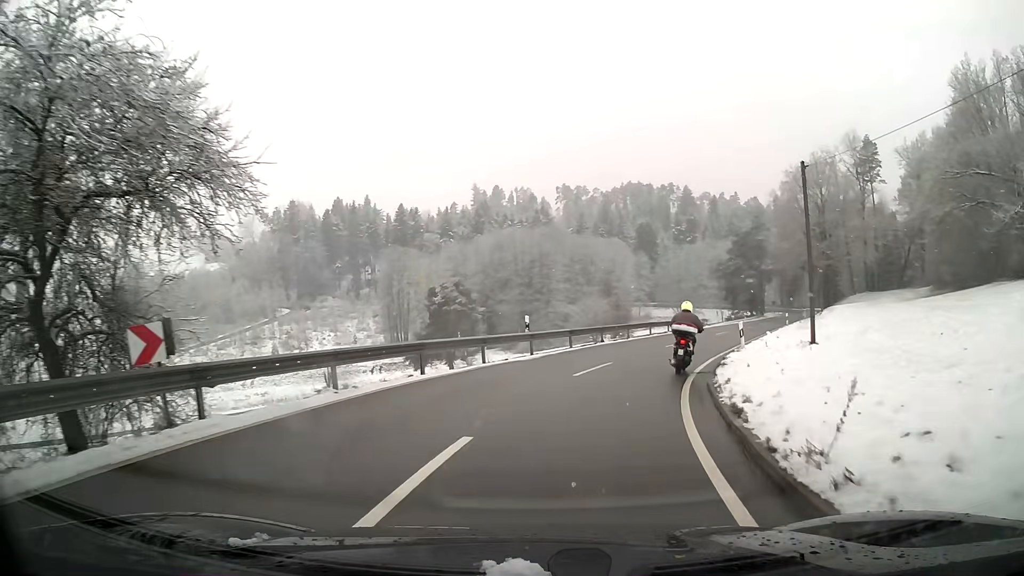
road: tertiary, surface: asphalt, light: Day
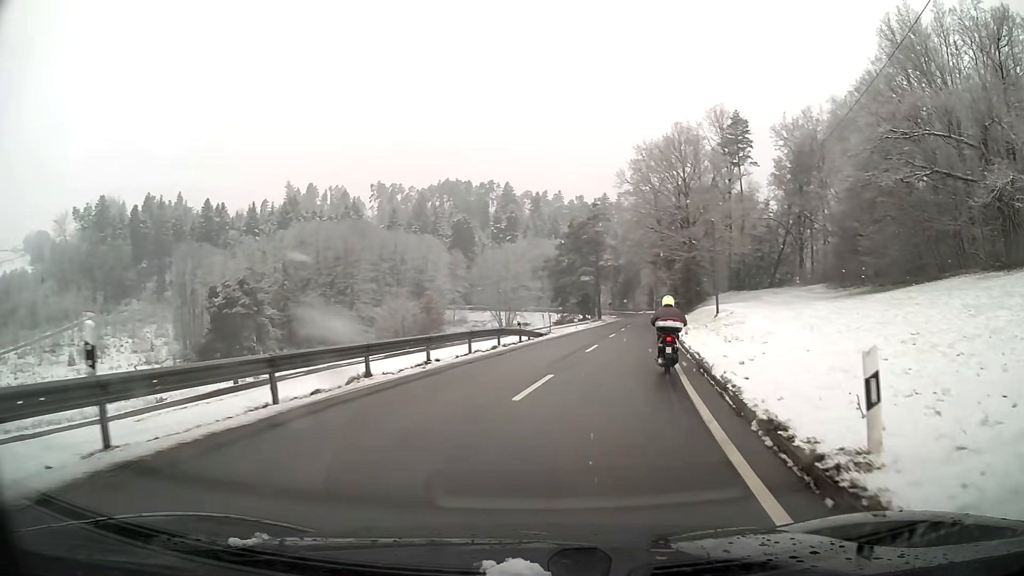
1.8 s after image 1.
(+2.2, +16.4) m; +15°
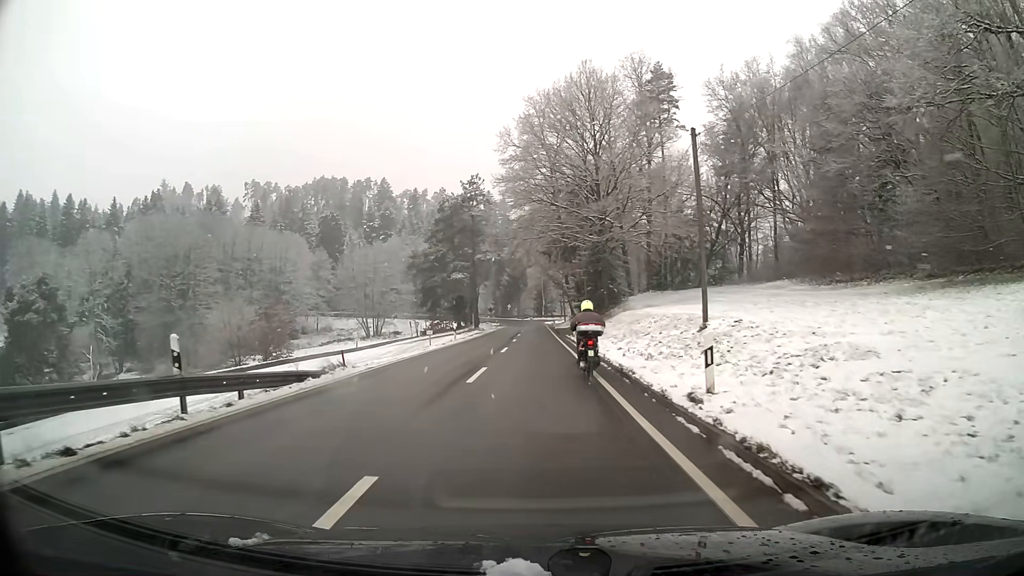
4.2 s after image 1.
(+2.1, +20.4) m; +8°
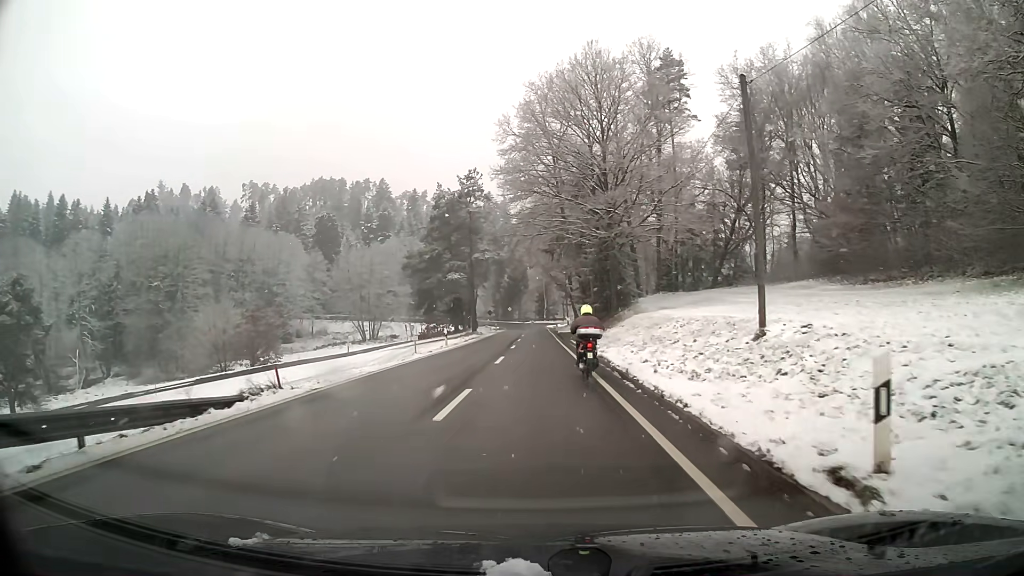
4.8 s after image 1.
(0.0, +4.6) m; 0°
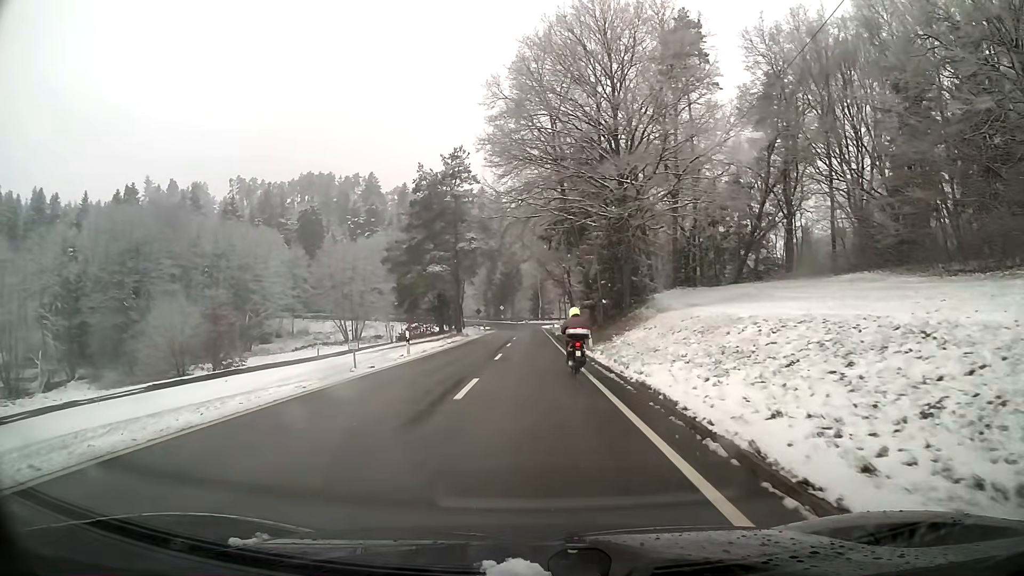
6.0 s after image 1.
(0.0, +9.4) m; 0°
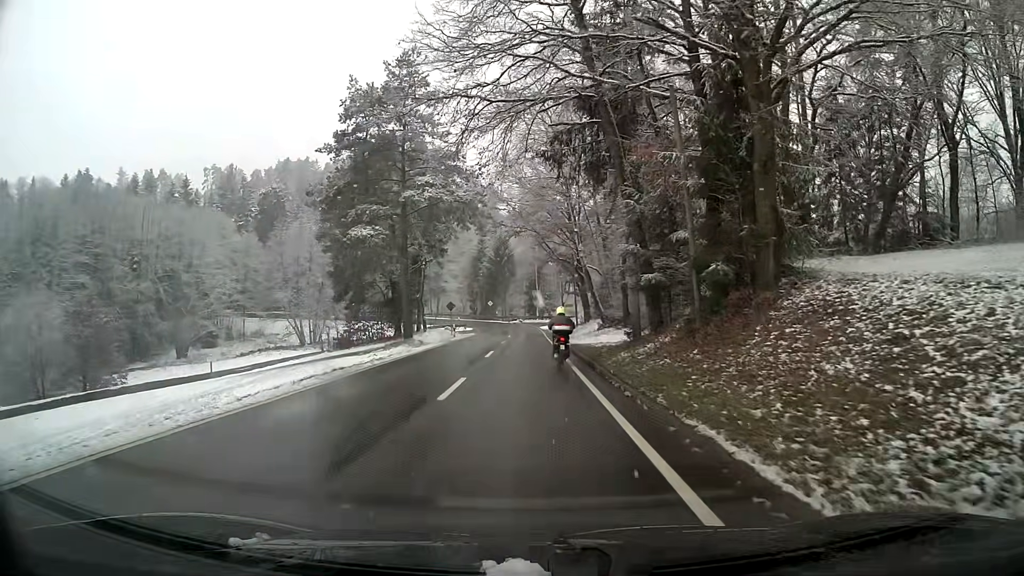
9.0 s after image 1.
(+0.1, +24.3) m; 0°
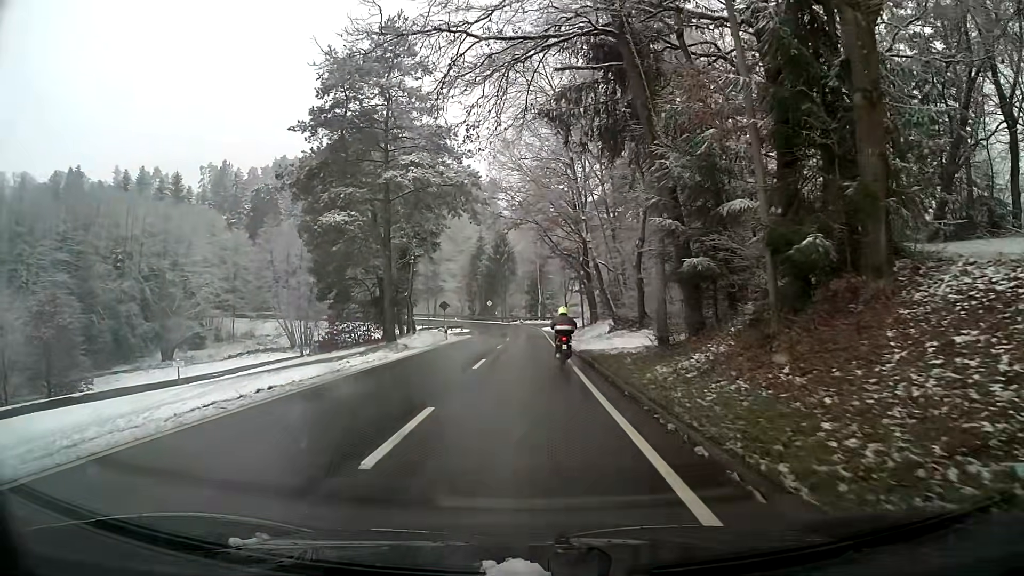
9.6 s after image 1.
(0.0, +5.1) m; 0°
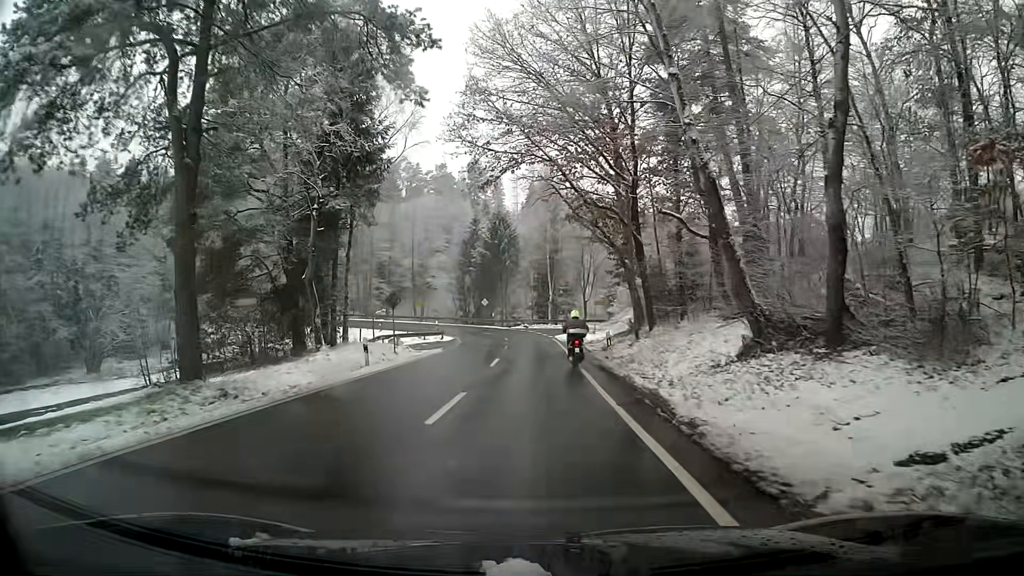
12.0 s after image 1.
(+0.1, +21.3) m; 0°
